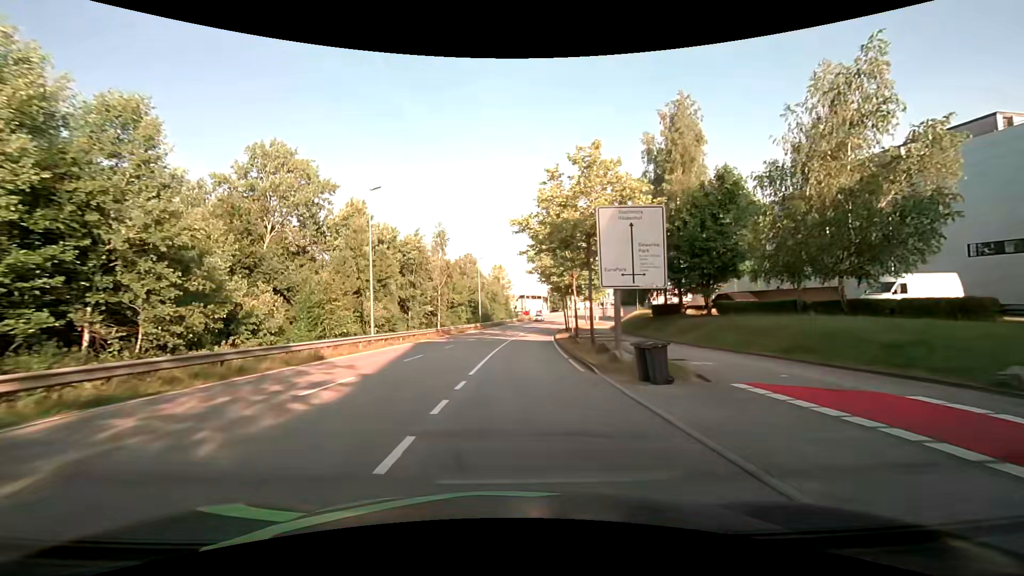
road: secondary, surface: asphalt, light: Day
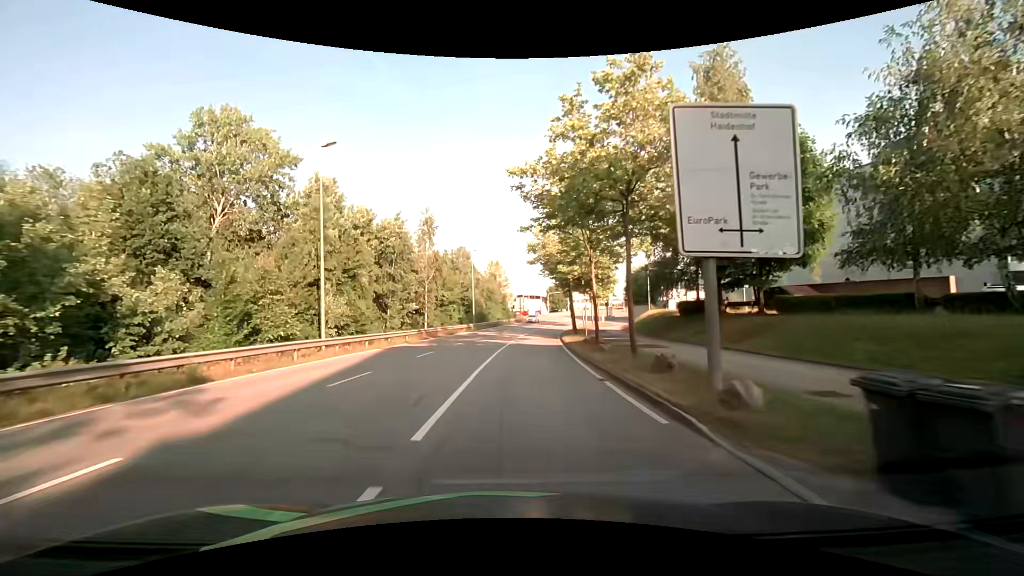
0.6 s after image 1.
(+0.1, +7.8) m; +1°
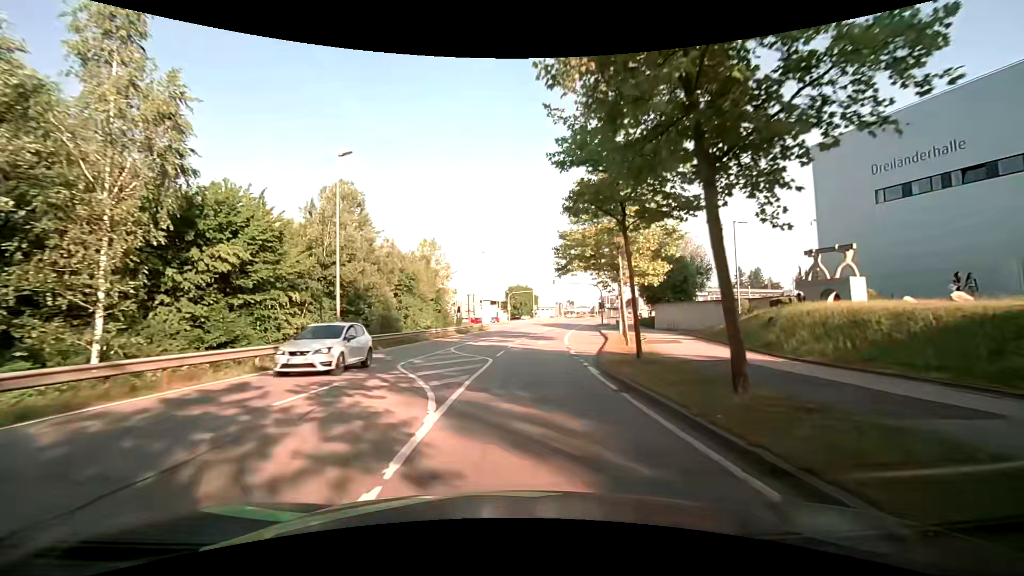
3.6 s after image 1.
(+1.5, +38.2) m; +5°
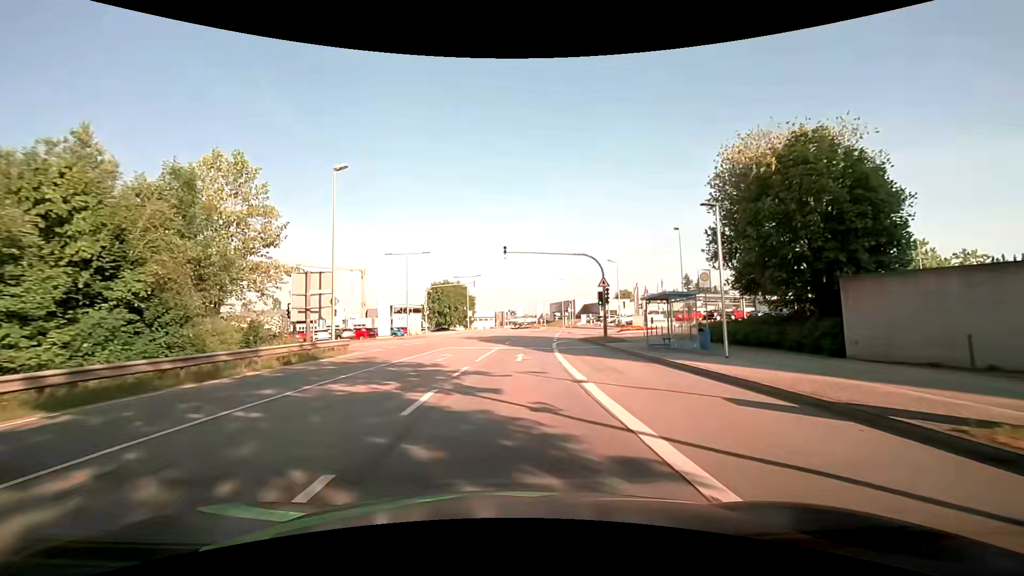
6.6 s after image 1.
(+2.3, +37.4) m; +7°
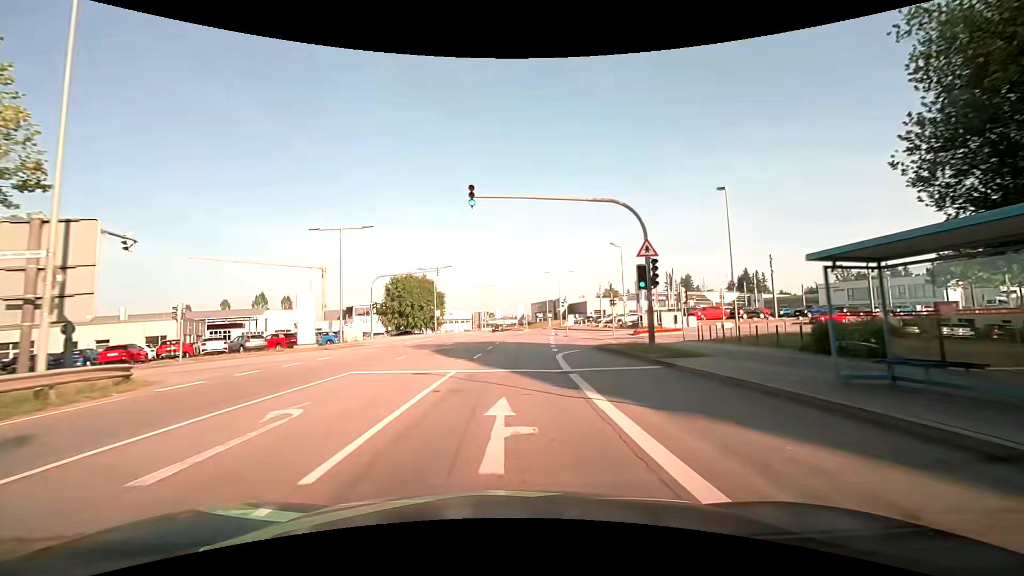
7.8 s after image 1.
(+0.4, +15.0) m; +3°
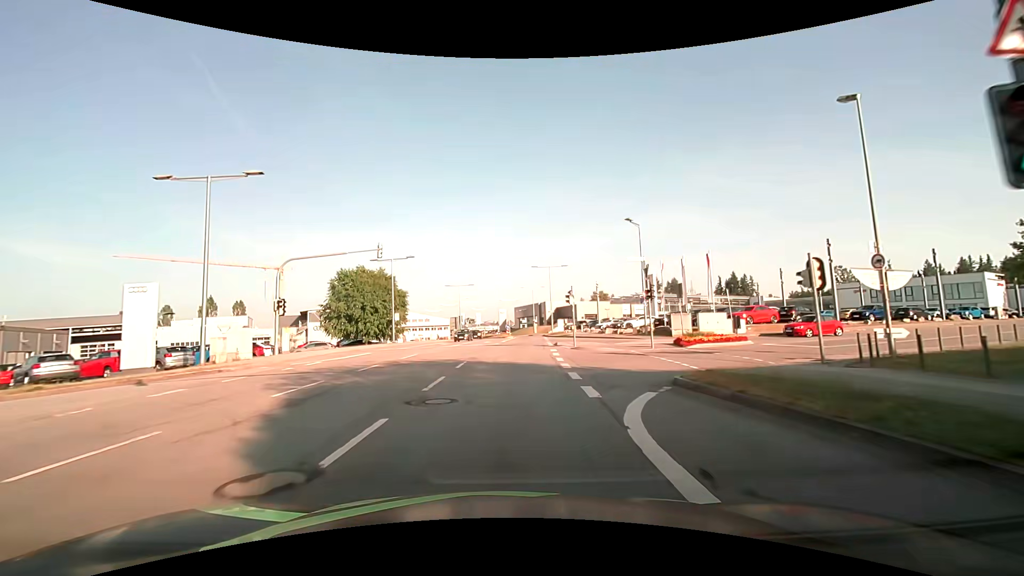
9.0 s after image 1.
(+0.2, +14.8) m; +2°
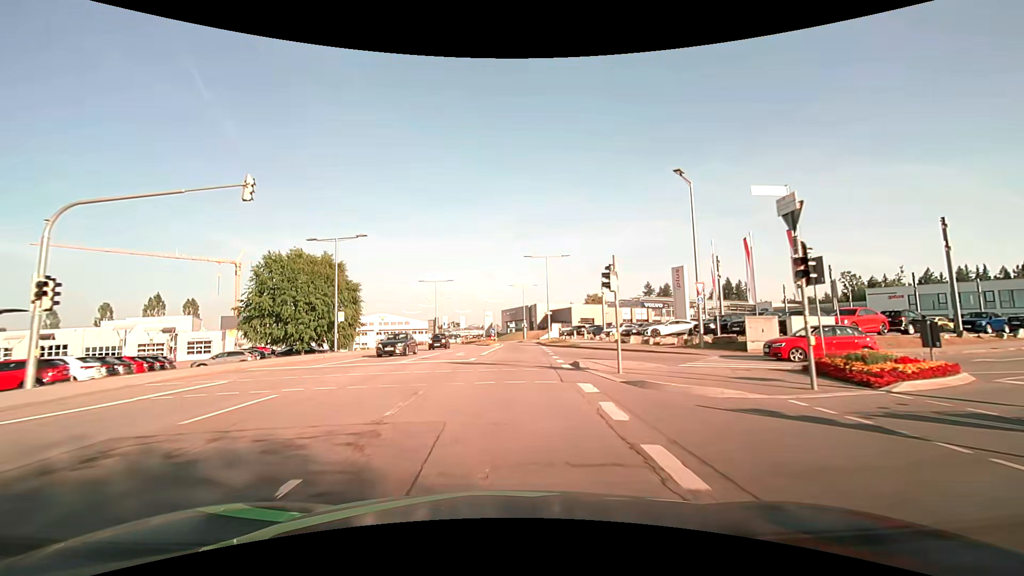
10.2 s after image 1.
(+0.2, +13.8) m; +1°
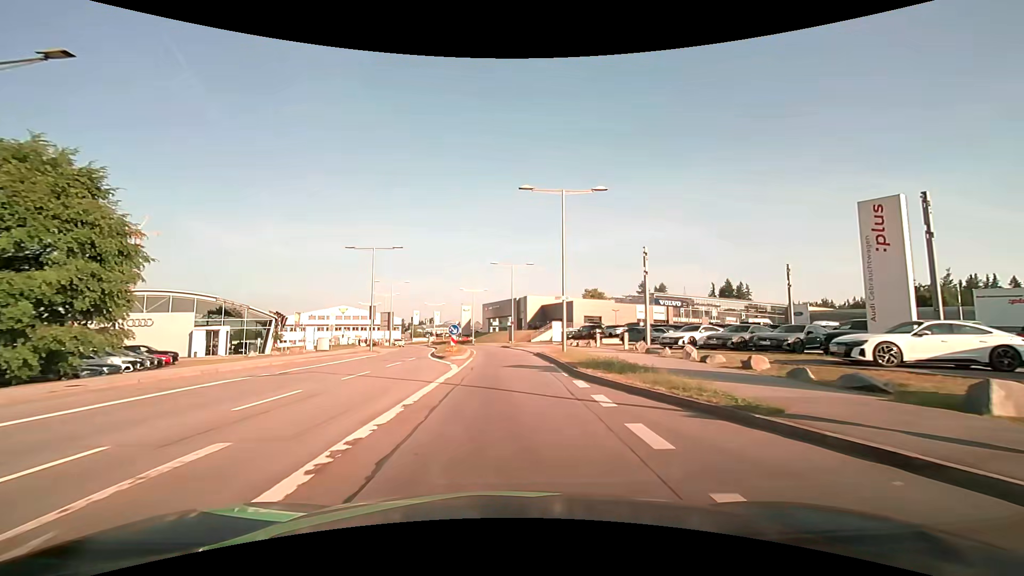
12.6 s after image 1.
(+0.5, +25.8) m; +2°
(0, +10) (0, +20) (0, +30) (-1, +40) (-2, +50) (-3, +60) (-5, +70) (-8, +79) (-11, +89) (-14, +98) m
